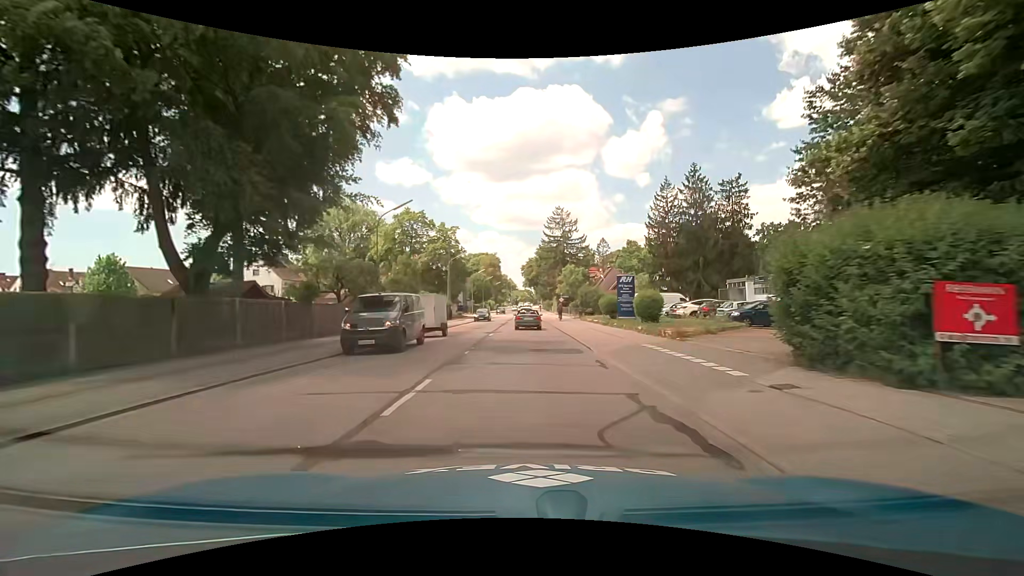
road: tertiary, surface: asphalt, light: Day
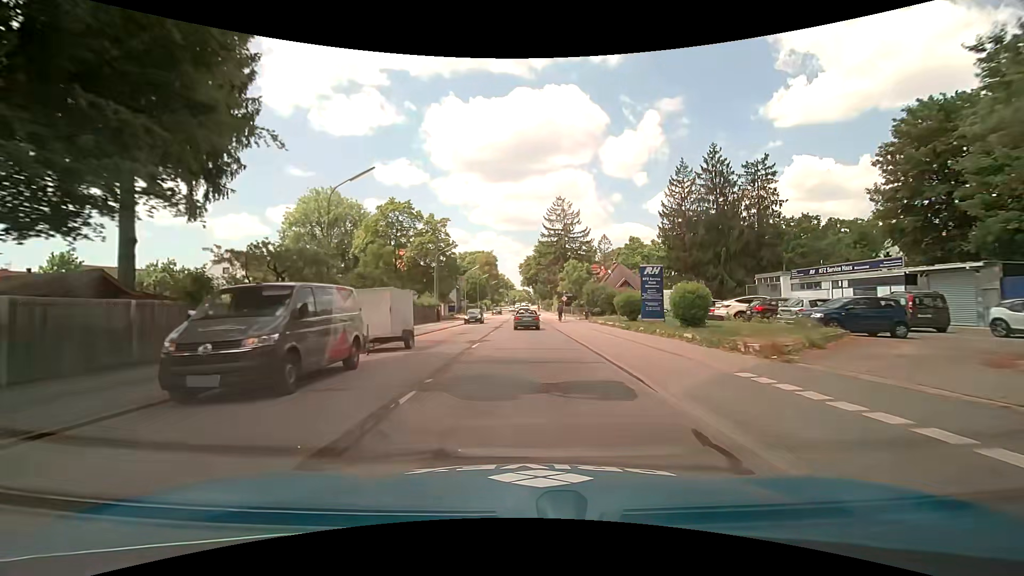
(0.0, +7.6) m; 0°
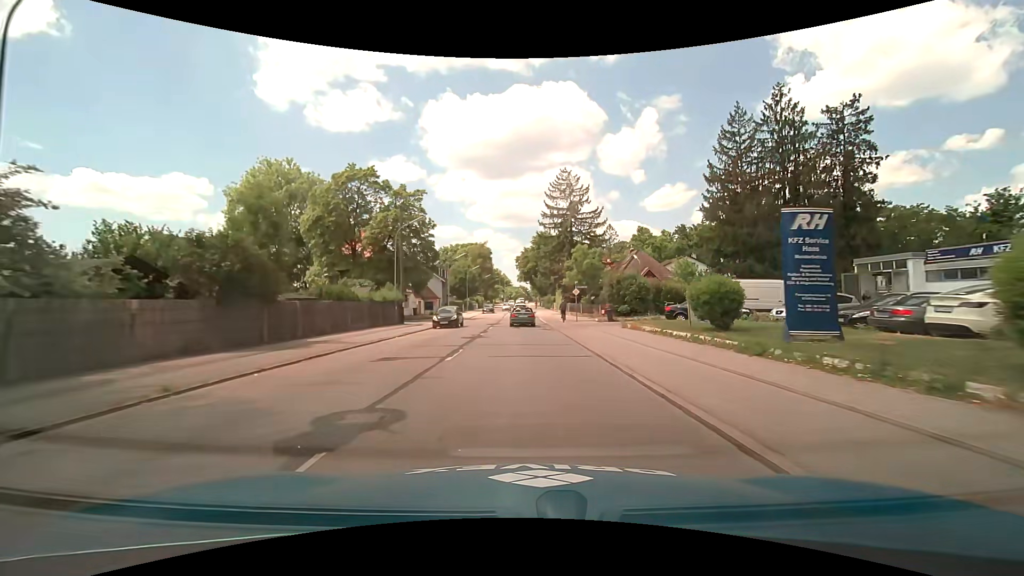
(+0.1, +15.2) m; 0°
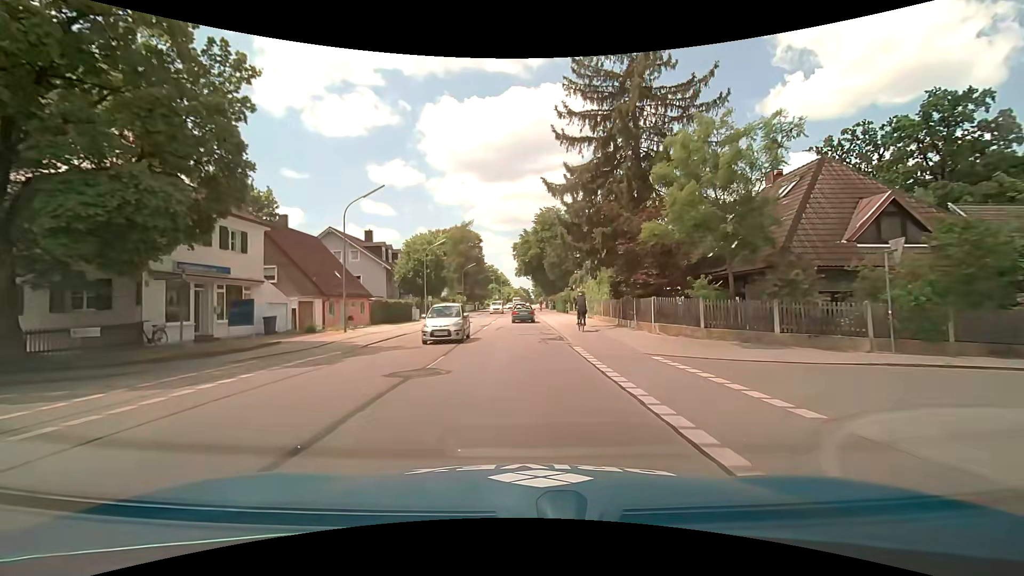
(+0.1, +38.1) m; 0°
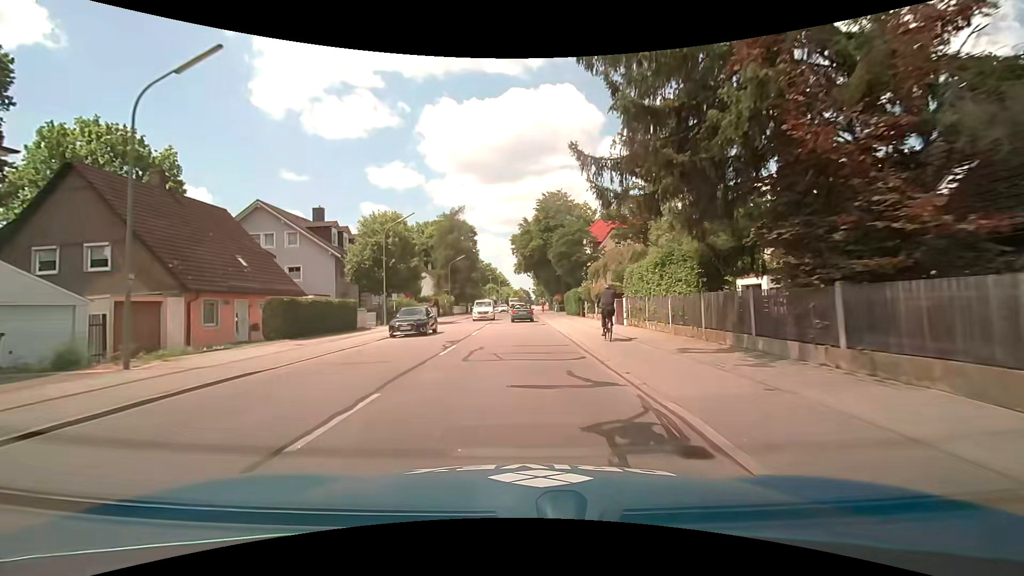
(-0.1, +15.2) m; -1°
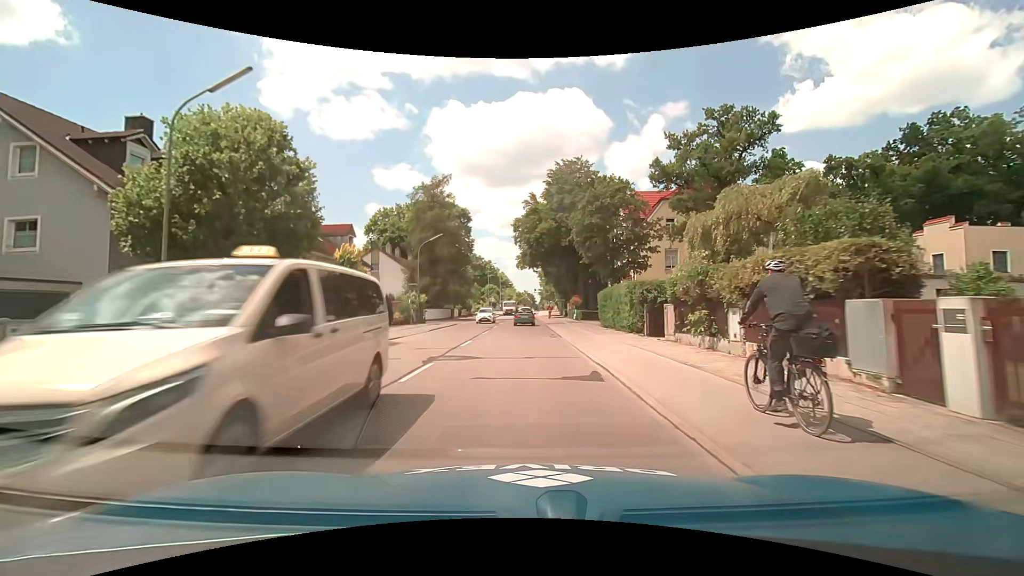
(+0.1, +22.7) m; 0°
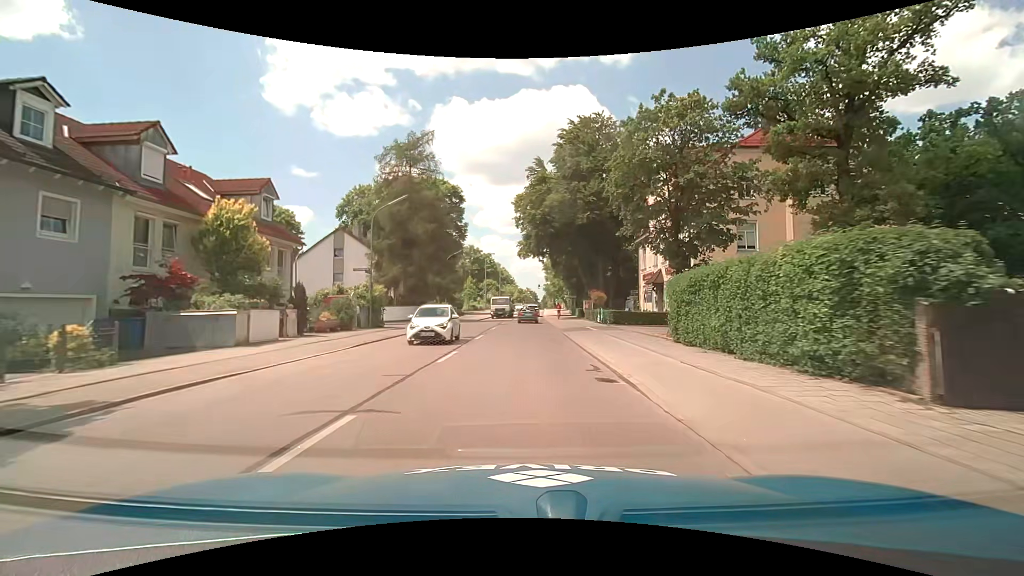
(0.0, +15.1) m; 0°
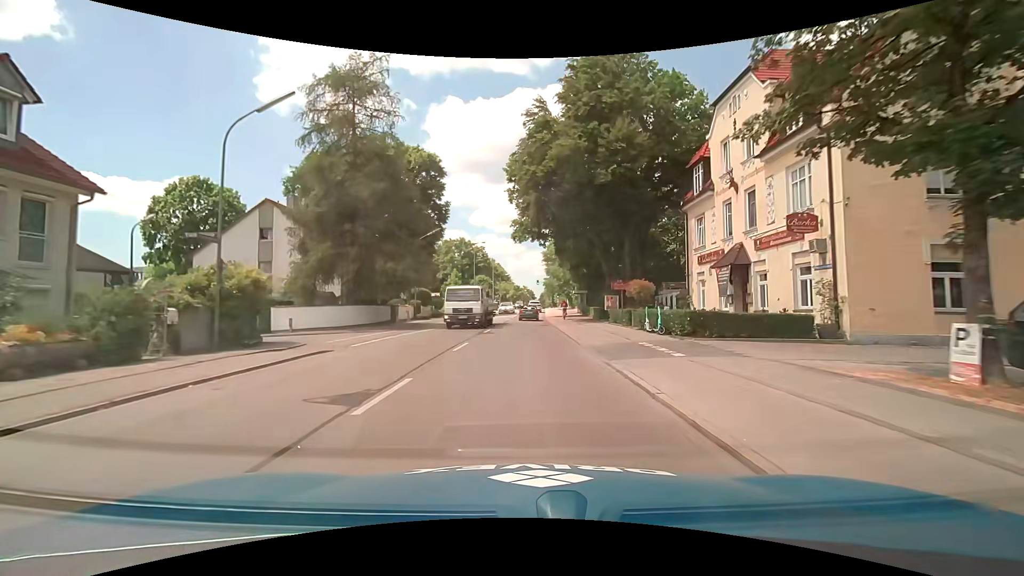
(-0.1, +15.2) m; 0°
(0, +10) (0, +20) (0, +30) (0, +40) (0, +50) (+1, +60) (+1, +70) (+1, +80) (+2, +90) (+2, +100) m
